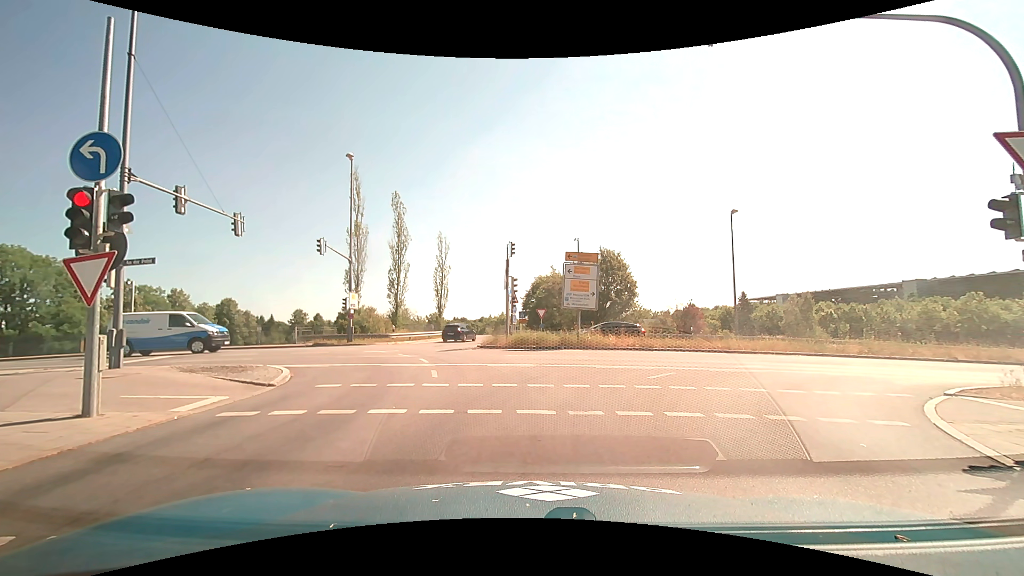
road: motorway_link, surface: asphalt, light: Day
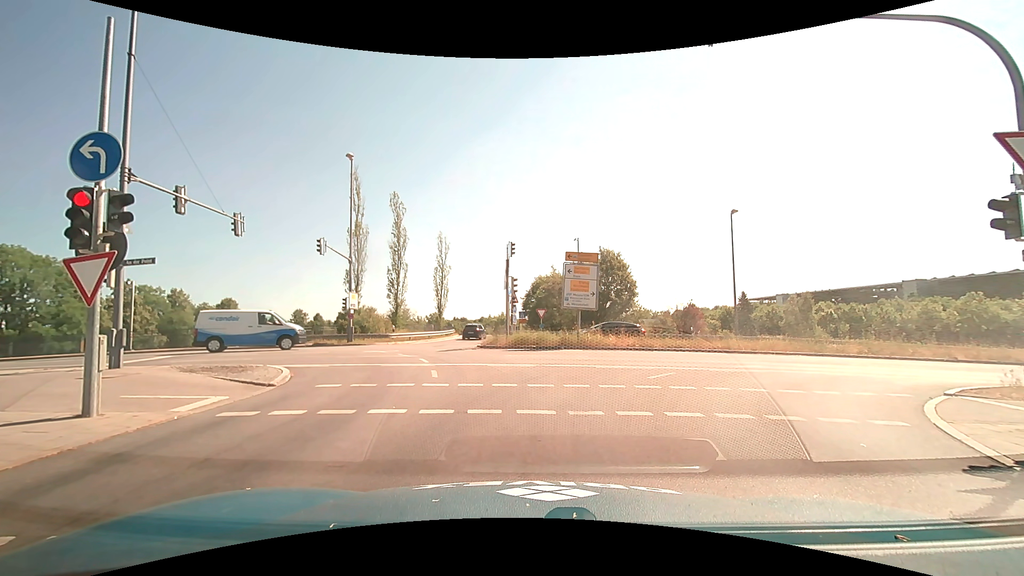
(0.0, 0.0) m; 0°
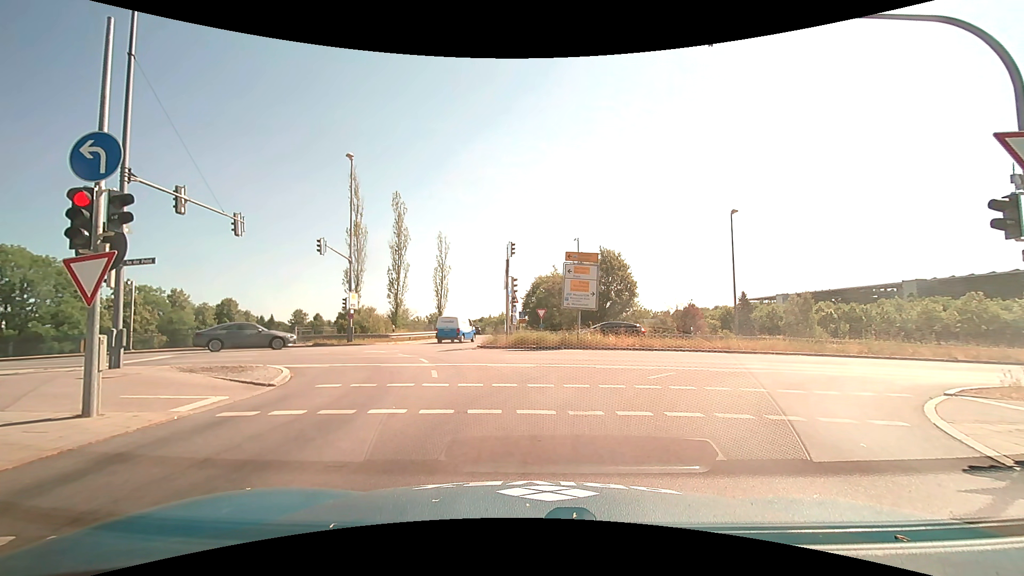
(0.0, 0.0) m; 0°
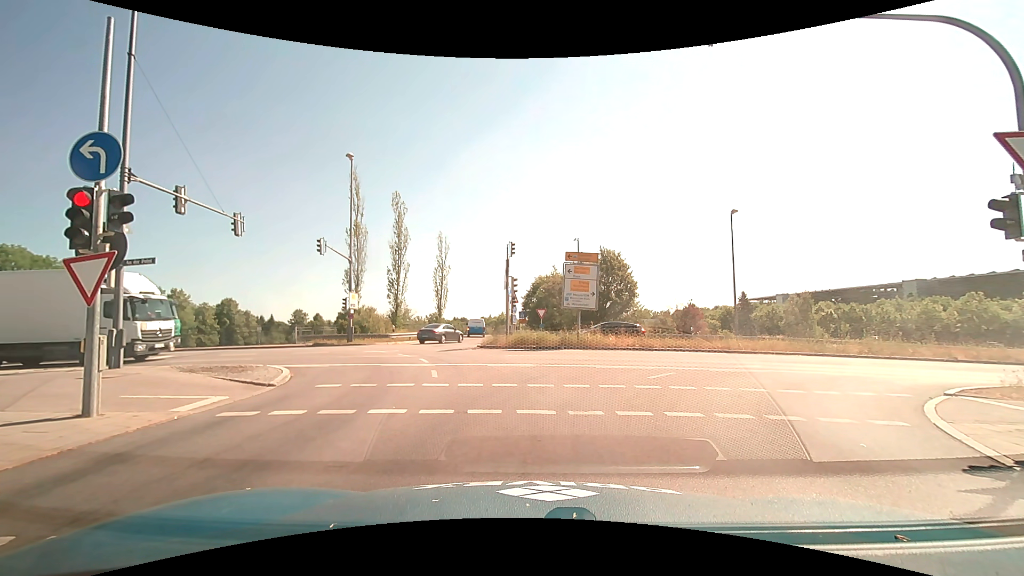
(0.0, 0.0) m; 0°
(0, +10) (-3, +20) (-9, +27) (-19, +30) (-29, +31) (-39, +32) (-49, +32) (-59, +32) (-69, +31) (-79, +31) m
